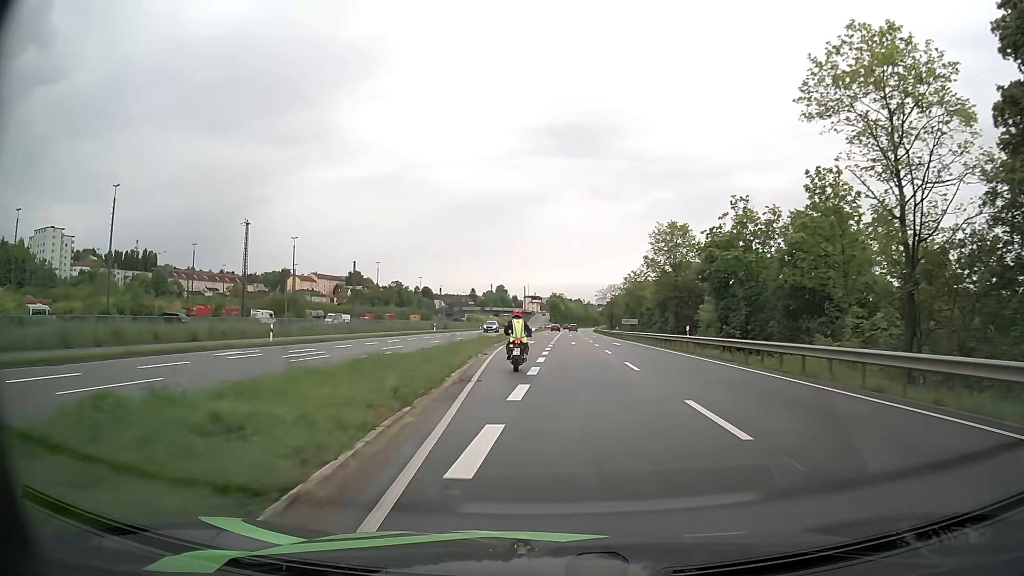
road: primary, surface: asphalt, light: Day
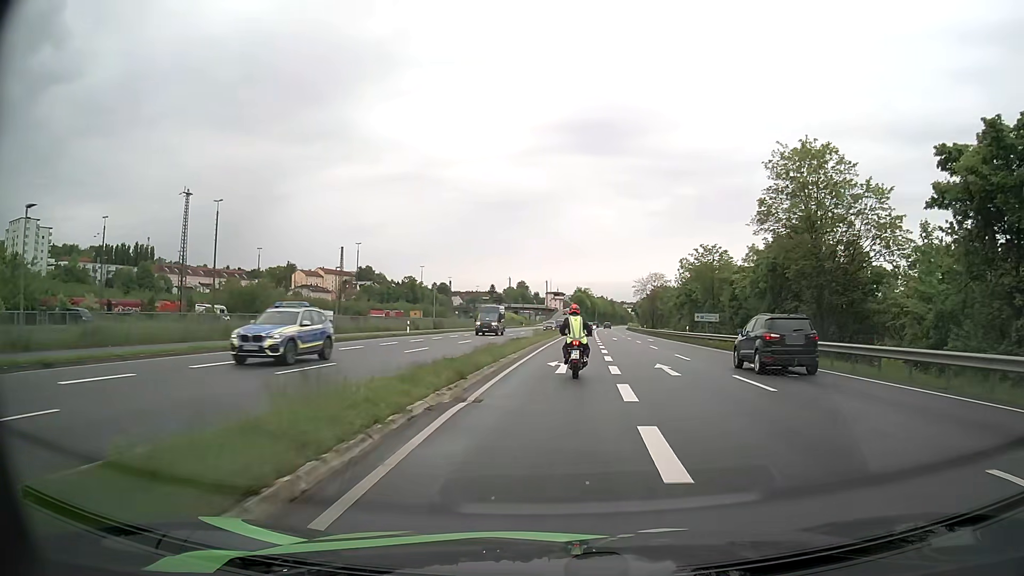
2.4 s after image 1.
(-0.9, +30.3) m; -2°
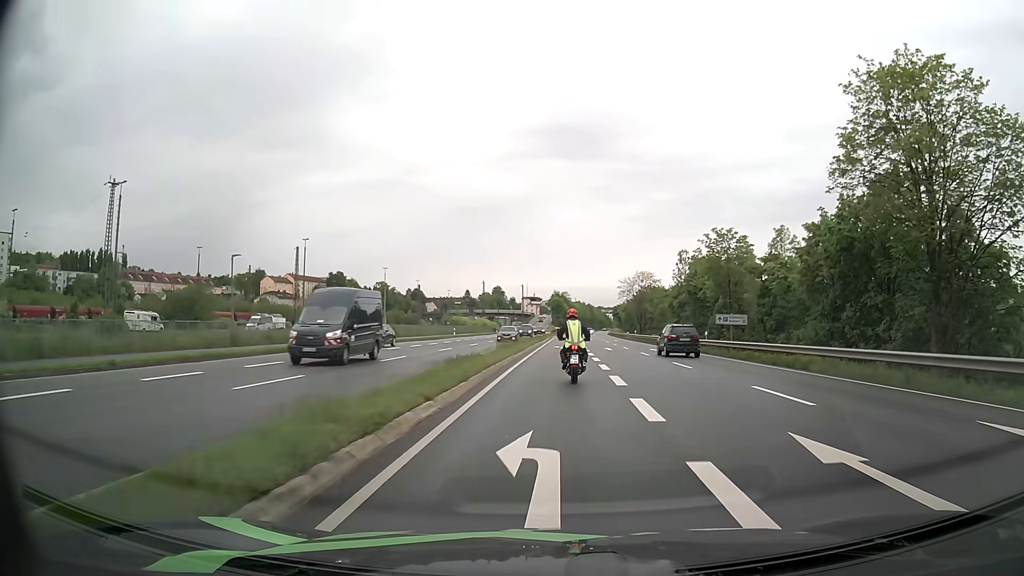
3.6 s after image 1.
(+0.2, +14.1) m; +2°
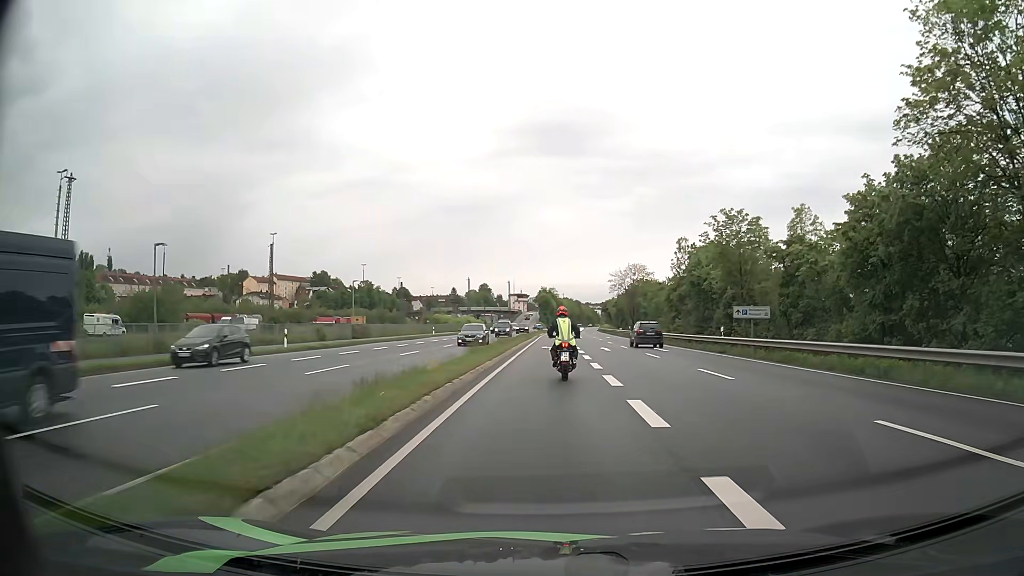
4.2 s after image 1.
(+0.1, +6.9) m; +1°
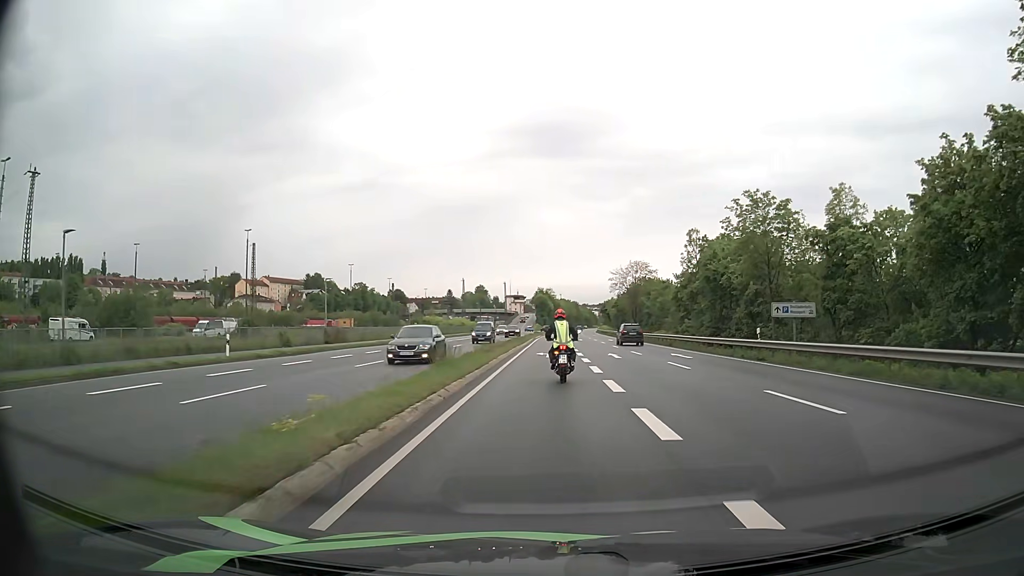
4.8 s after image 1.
(0.0, +6.9) m; 0°
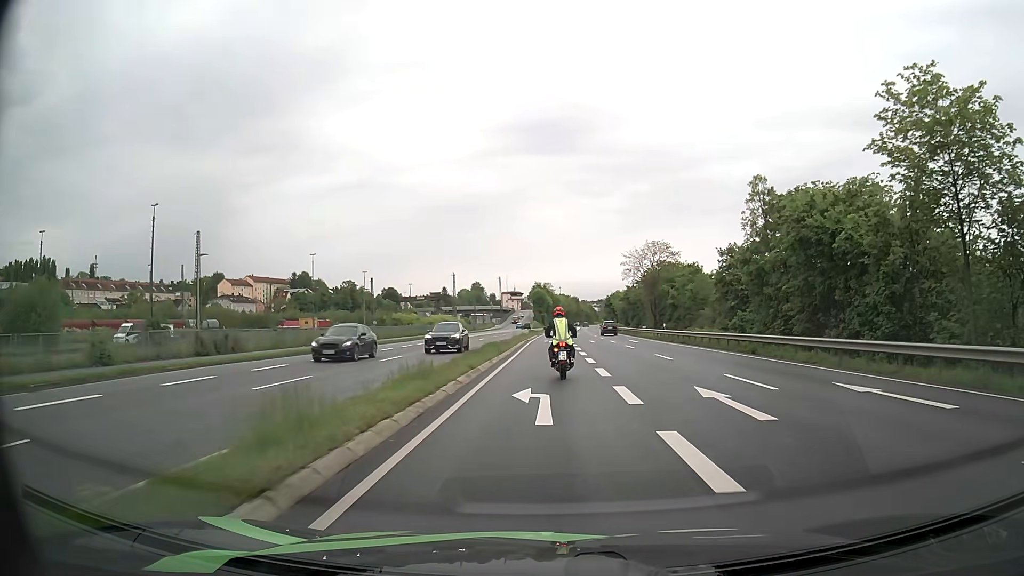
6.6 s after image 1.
(+0.1, +20.7) m; 0°
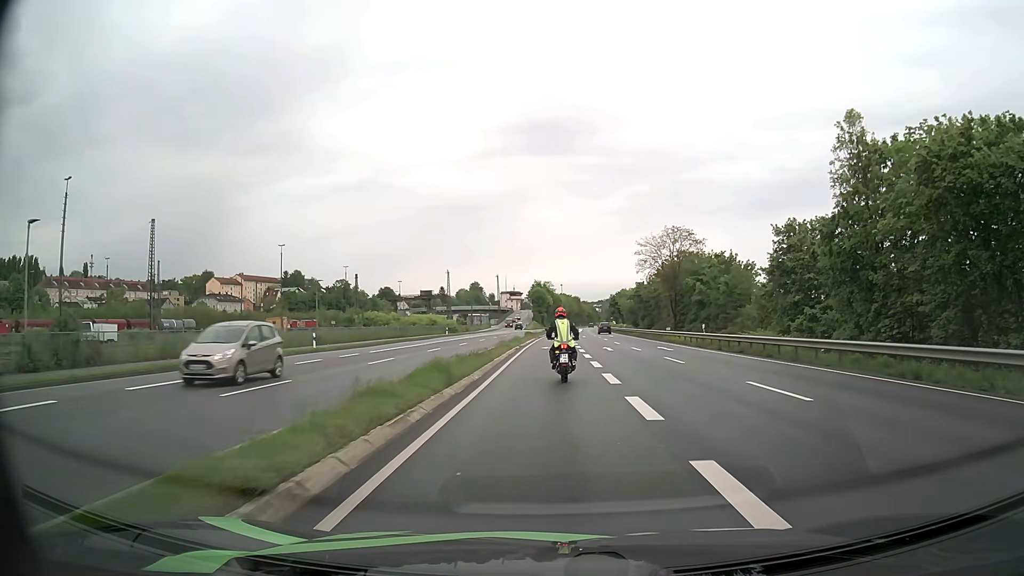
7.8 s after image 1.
(0.0, +13.8) m; 0°
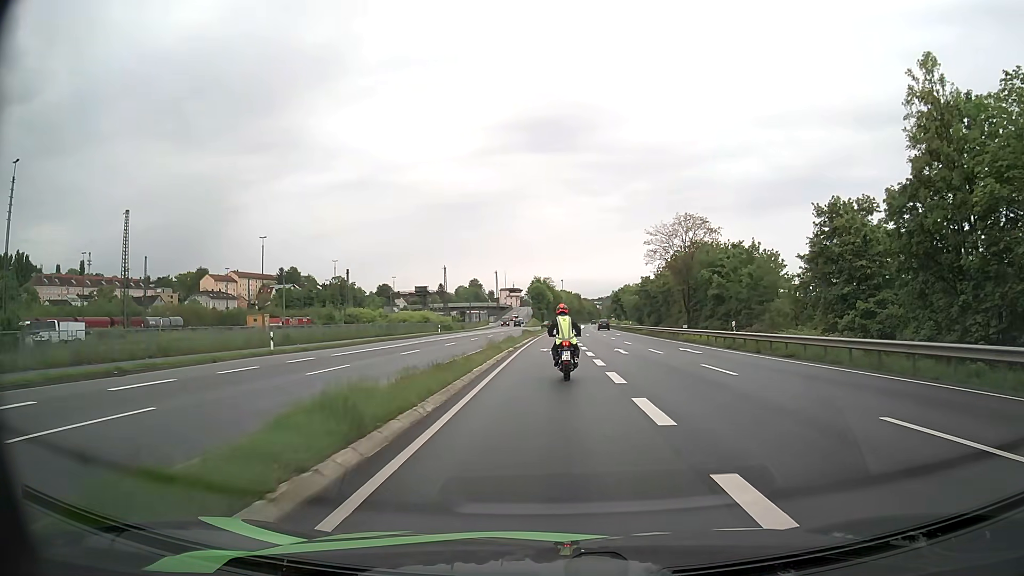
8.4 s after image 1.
(0.0, +6.7) m; 0°
(0, +10) (0, +20) (0, +30) (0, +40) (0, +50) (+1, +60) (+1, +70) (+1, +80) (+2, +90) (+2, +100) m
